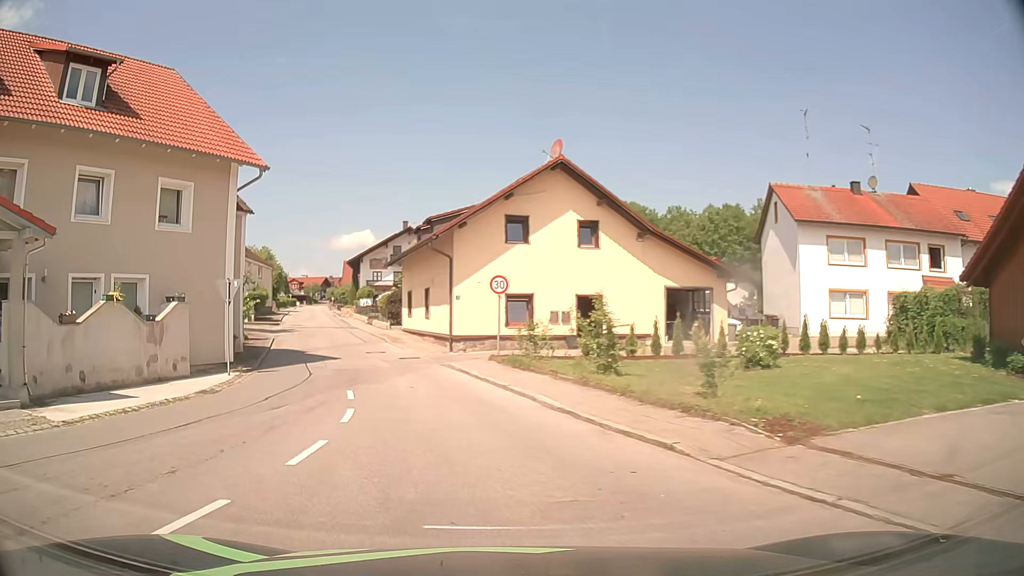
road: tertiary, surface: asphalt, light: Day
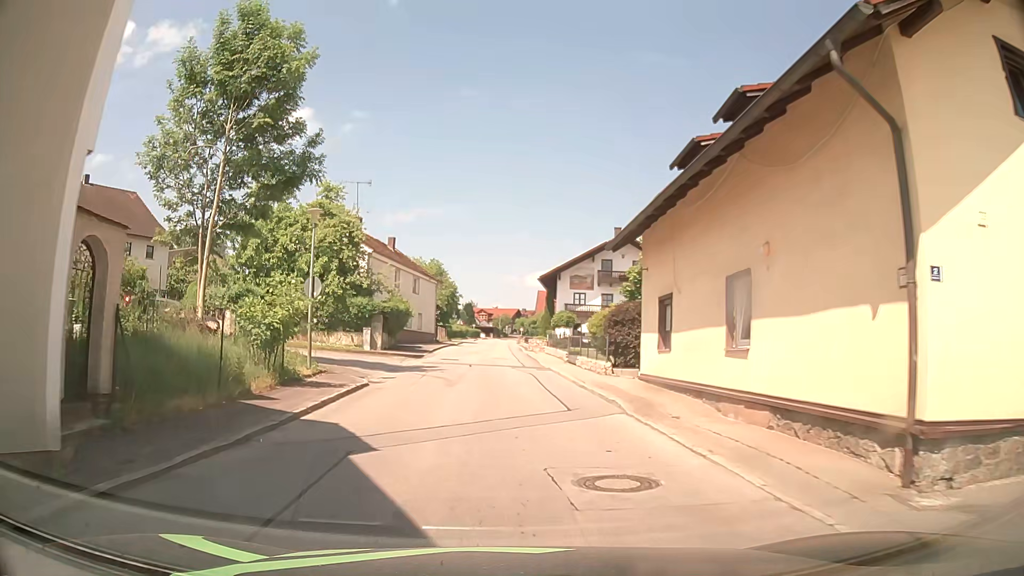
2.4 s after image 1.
(-3.7, +19.5) m; -16°
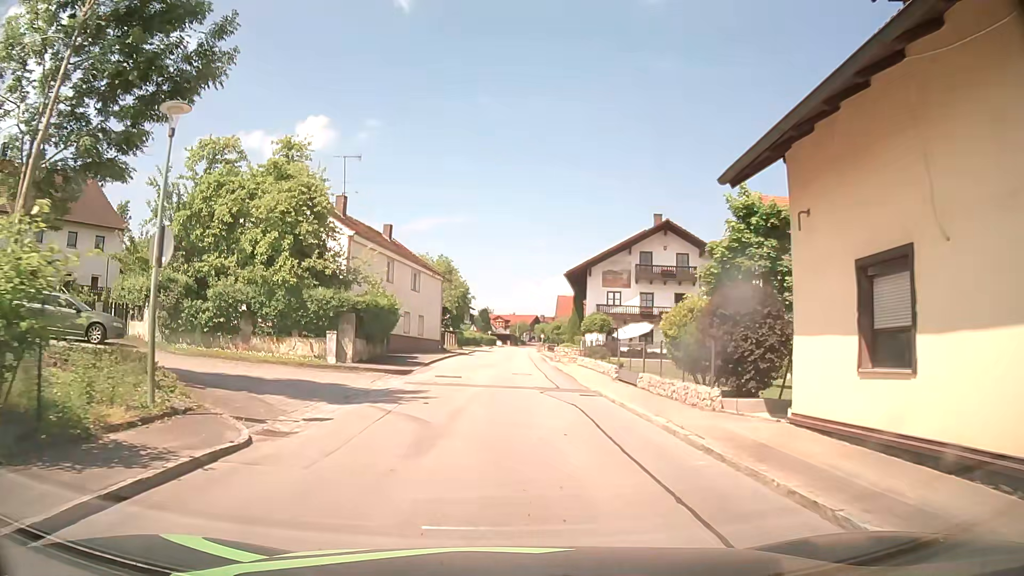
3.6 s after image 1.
(-0.2, +9.6) m; -3°
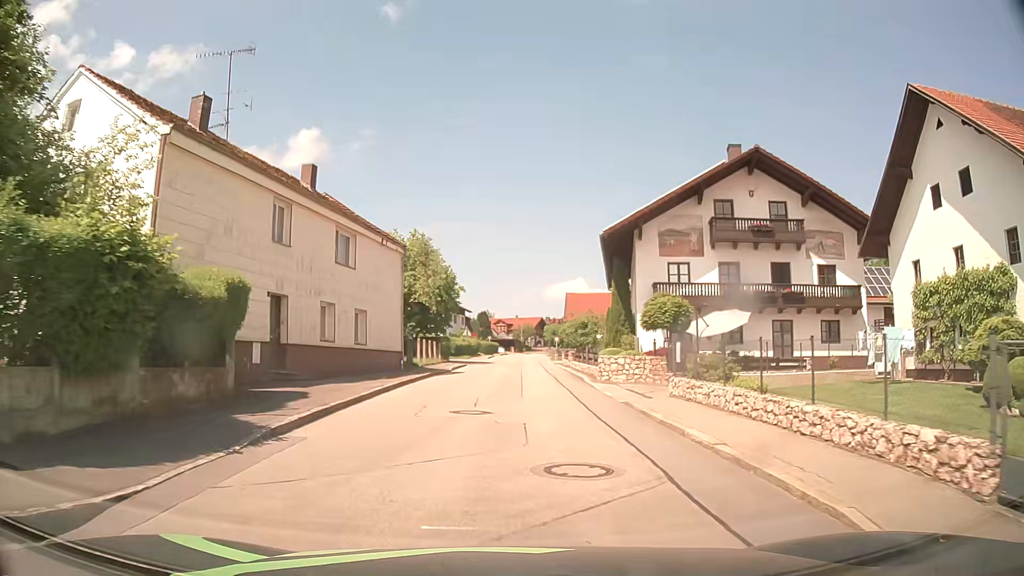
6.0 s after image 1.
(+0.4, +18.4) m; +1°
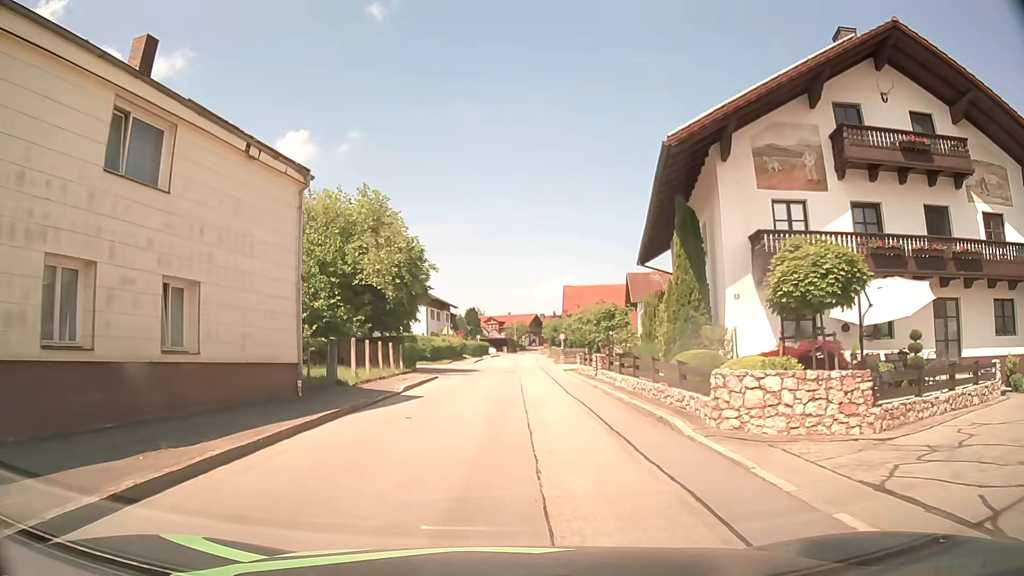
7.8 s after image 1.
(+0.1, +13.5) m; +1°
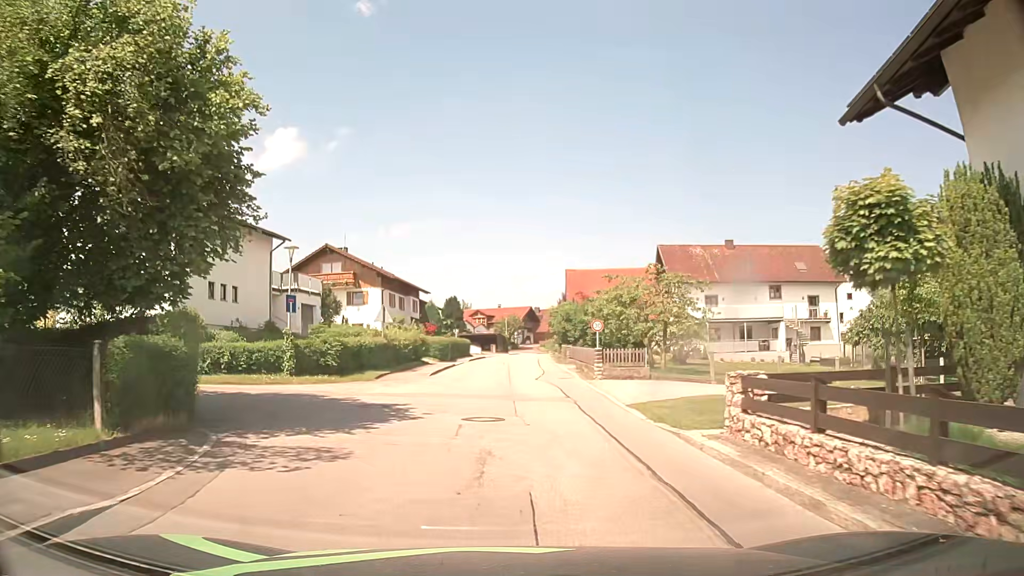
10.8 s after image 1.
(0.0, +23.0) m; 0°
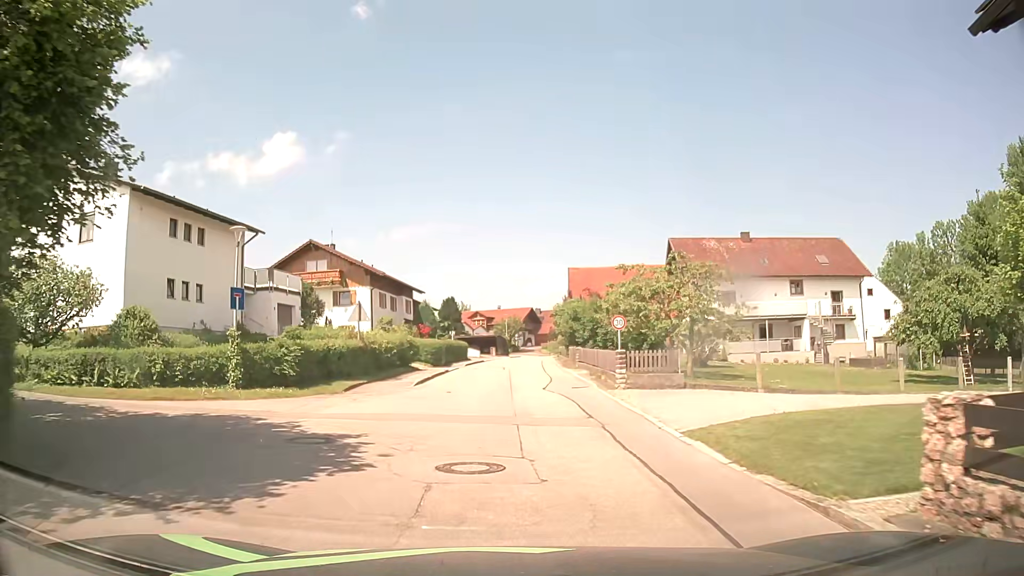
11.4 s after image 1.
(0.0, +4.7) m; +1°
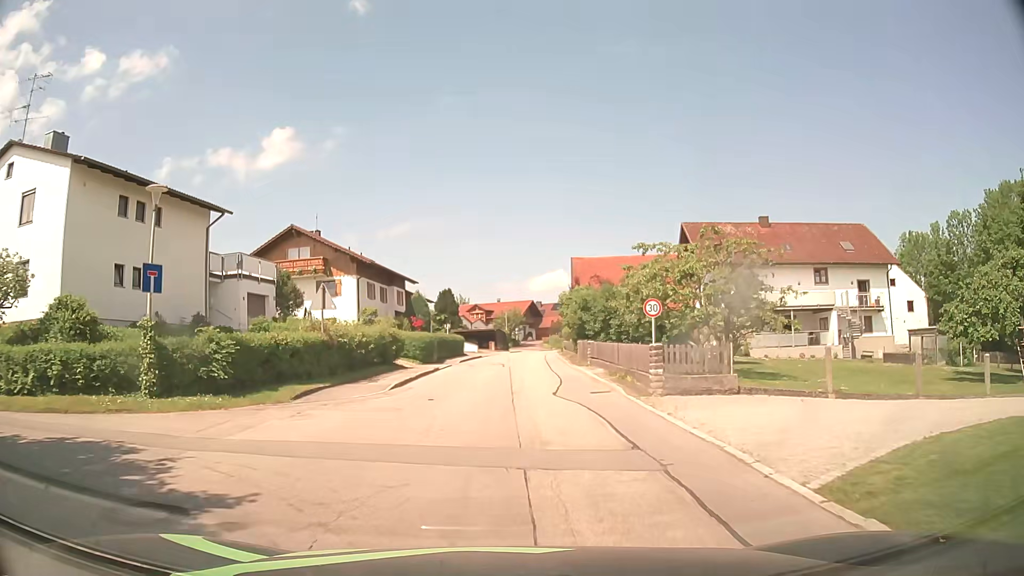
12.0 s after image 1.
(-0.1, +4.7) m; 0°
(0, +10) (0, +20) (0, +30) (0, +40) (+1, +50) (+1, +60) (+1, +70) (+2, +80) (+3, +90) (+6, +99) m
